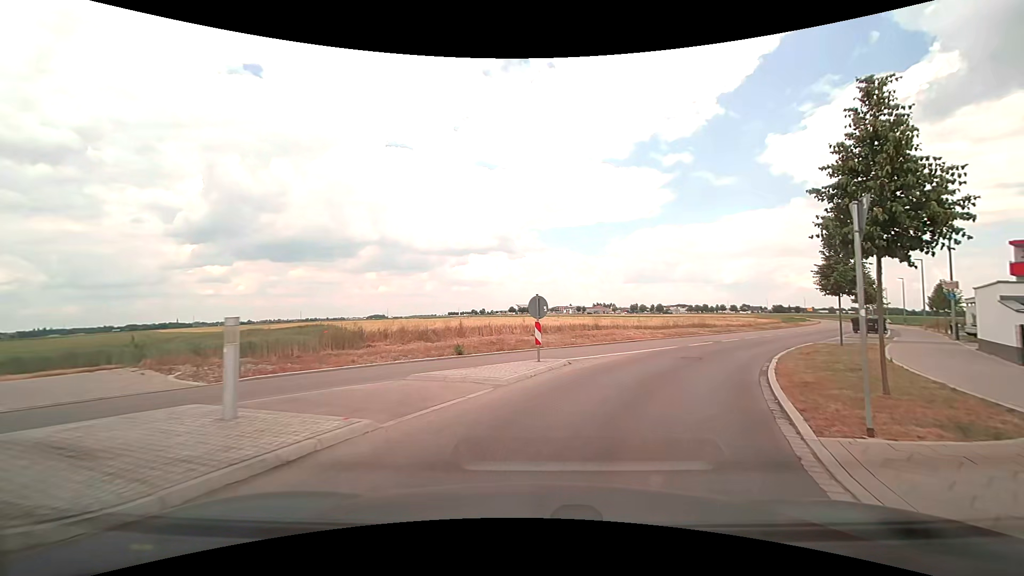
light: Day
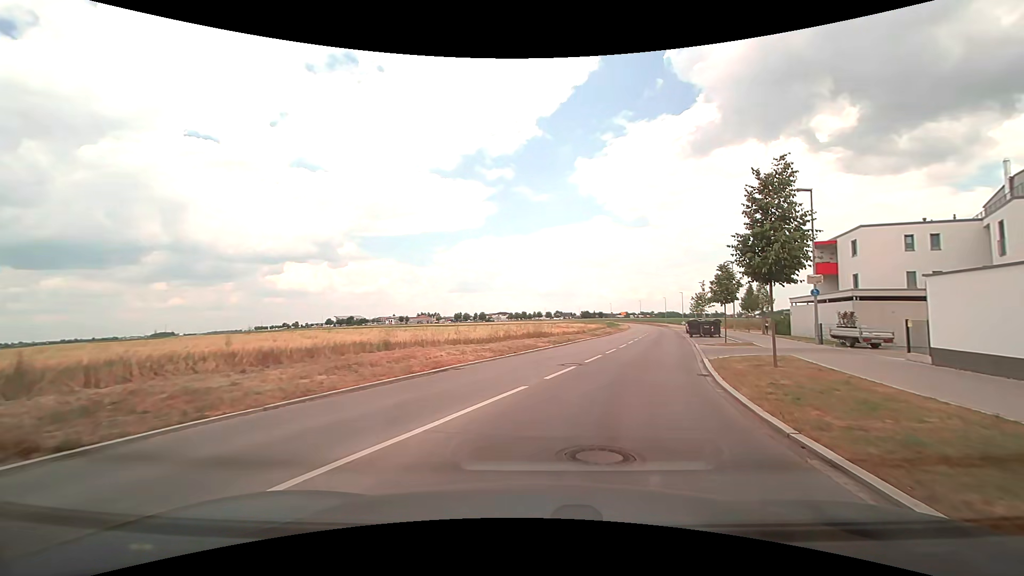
(+2.0, +11.8) m; +20°
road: tertiary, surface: asphalt
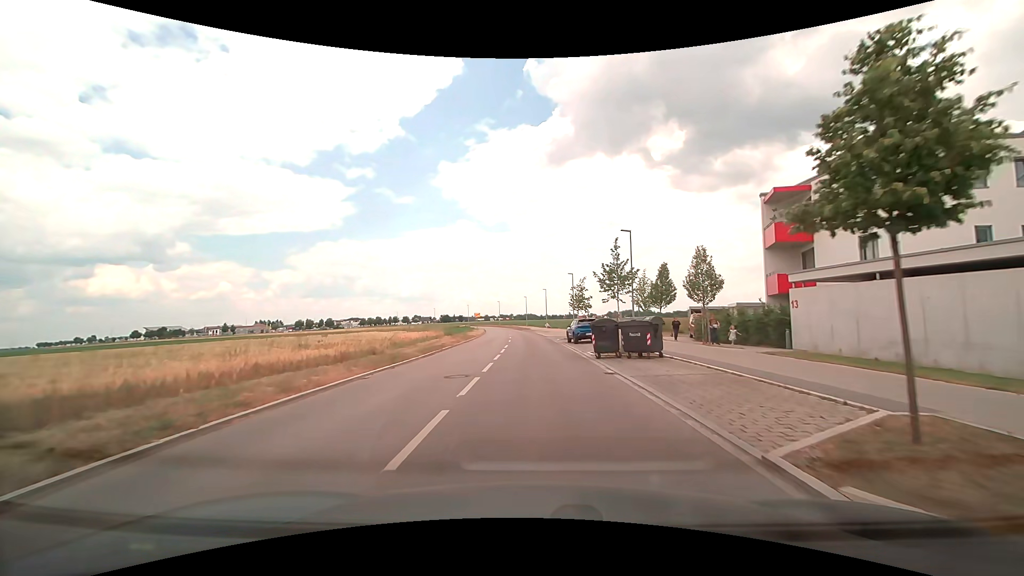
(+4.9, +24.3) m; +16°
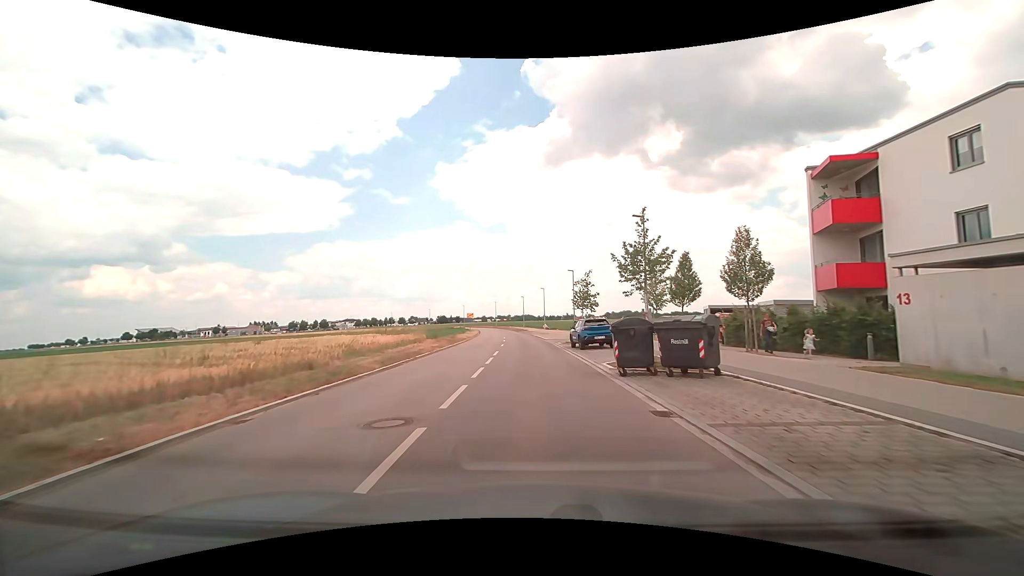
(0.0, +5.7) m; 0°
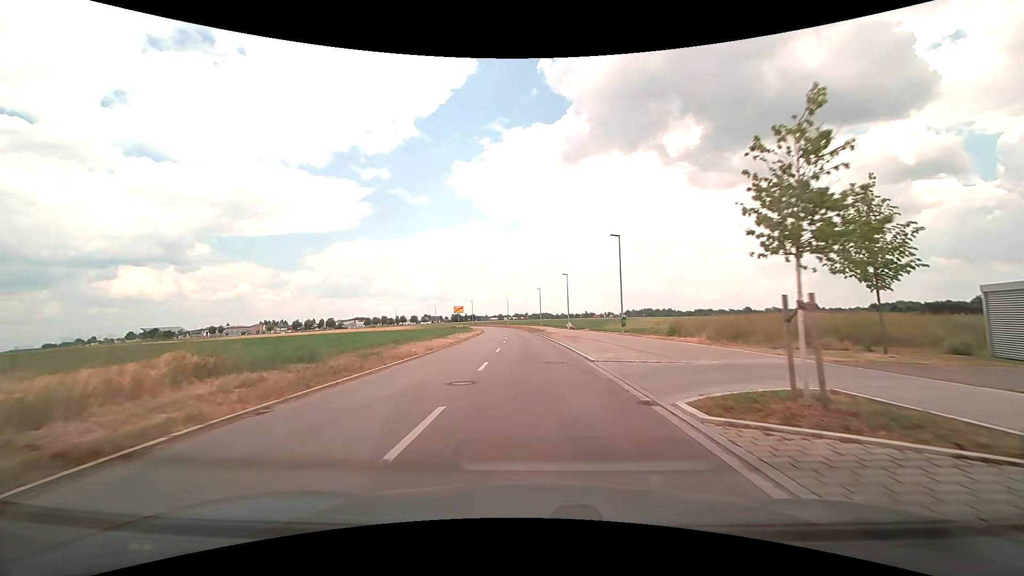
(-0.3, +25.8) m; -1°
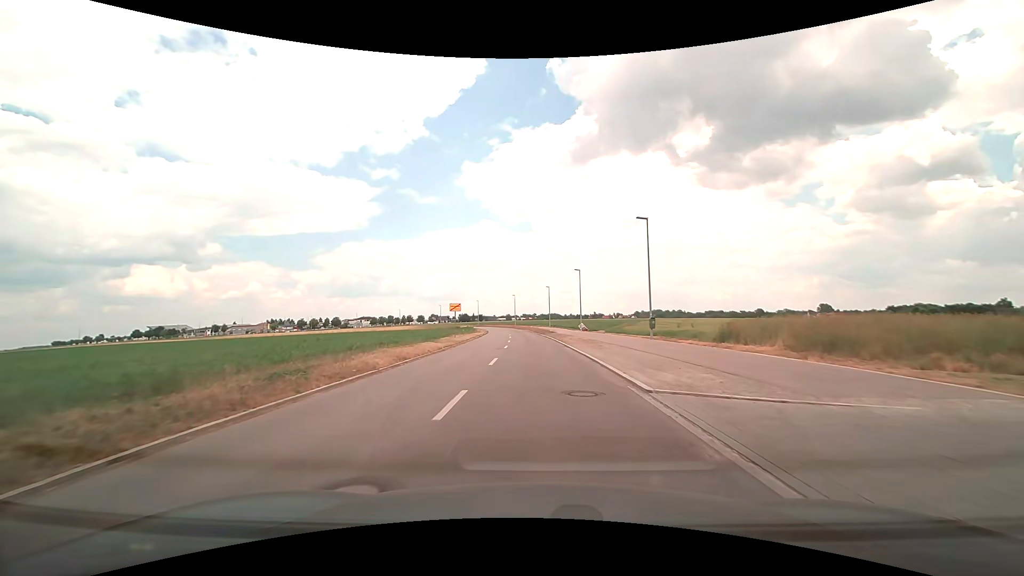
(-0.1, +7.1) m; -1°
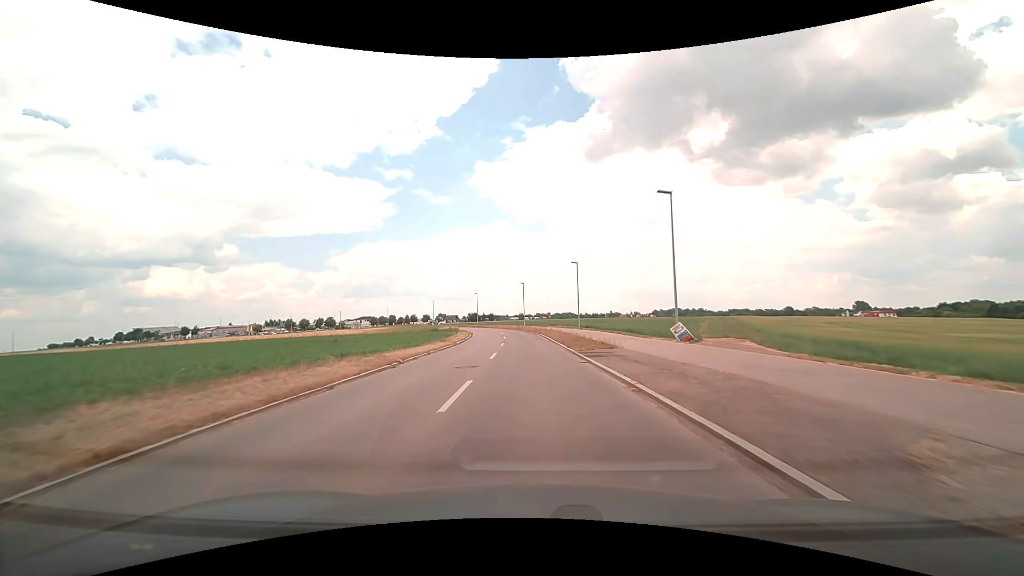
(-0.7, +39.8) m; -1°
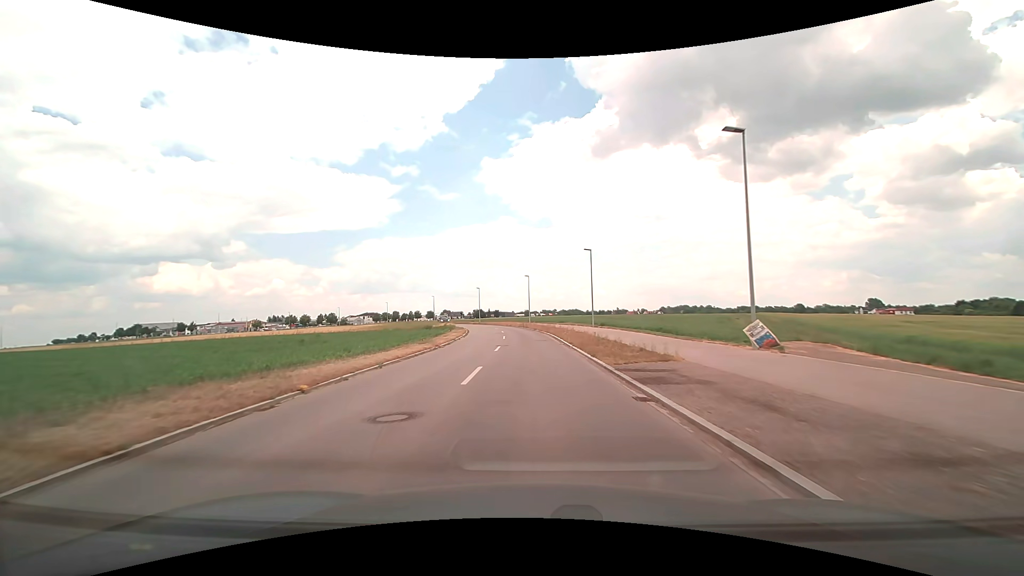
(-0.1, +8.6) m; -1°
(0, +10) (0, +20) (0, +30) (-1, +40) (-2, +50) (-3, +60) (-5, +70) (-7, +79) (-10, +89) (-13, +99) m
